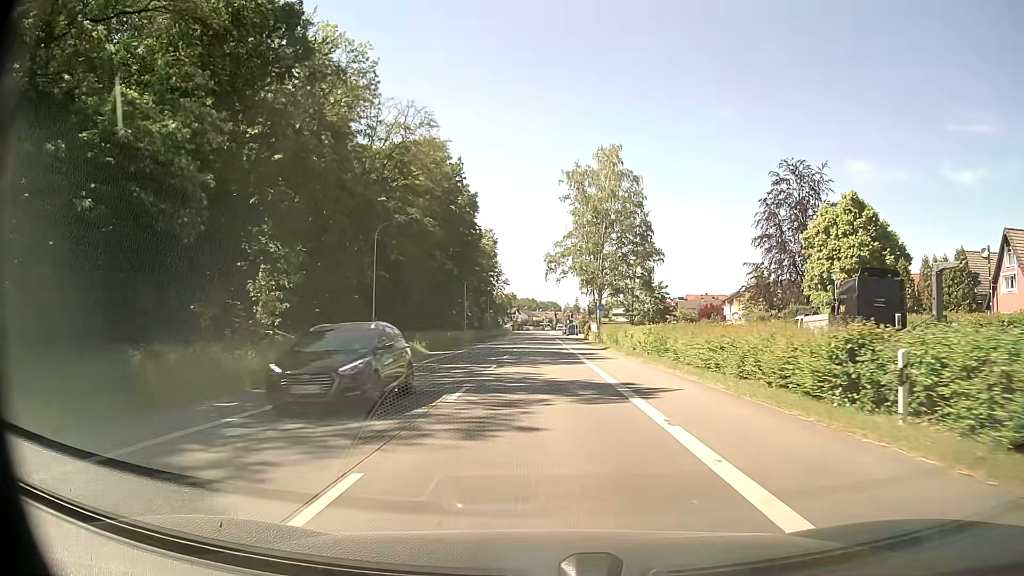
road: primary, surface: asphalt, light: Day
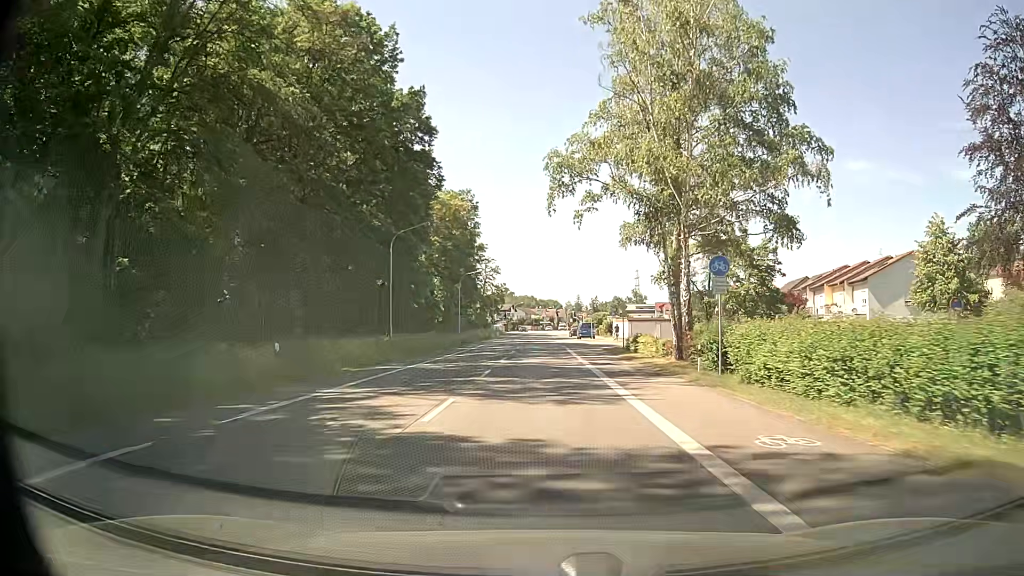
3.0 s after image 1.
(-0.1, +38.3) m; 0°
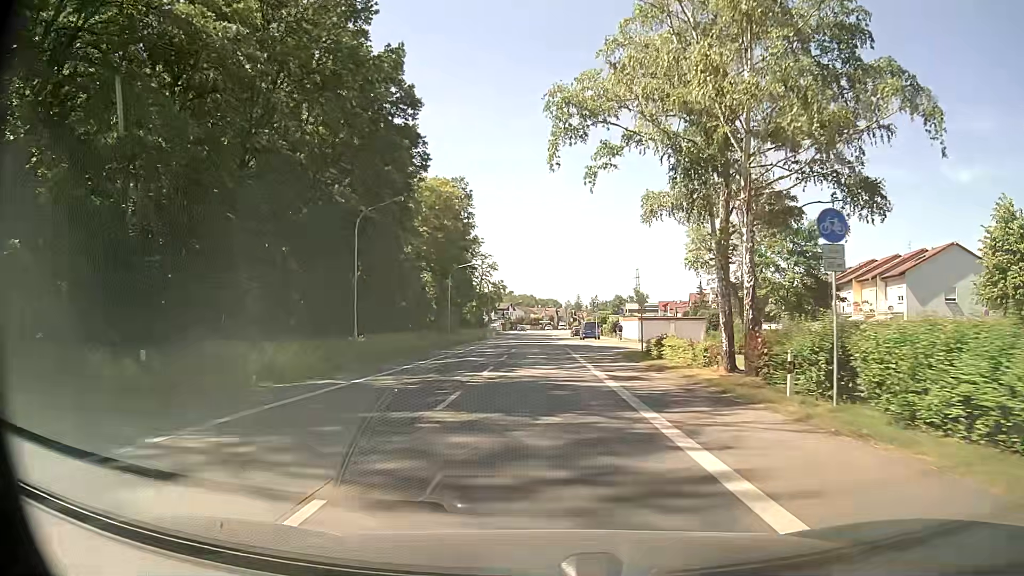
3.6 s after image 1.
(0.0, +7.7) m; 0°
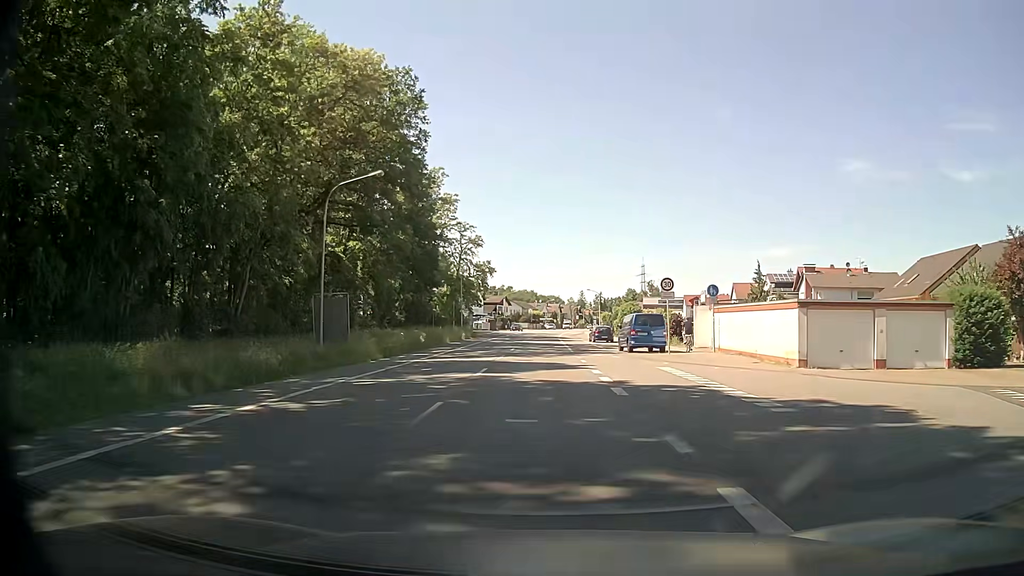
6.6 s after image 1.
(-0.2, +38.3) m; -1°
(0, +10) (0, +20) (0, +30) (0, +40) (0, +50) (0, +60) (+1, +70) (+1, +80) (+1, +90) (+2, +100) m
